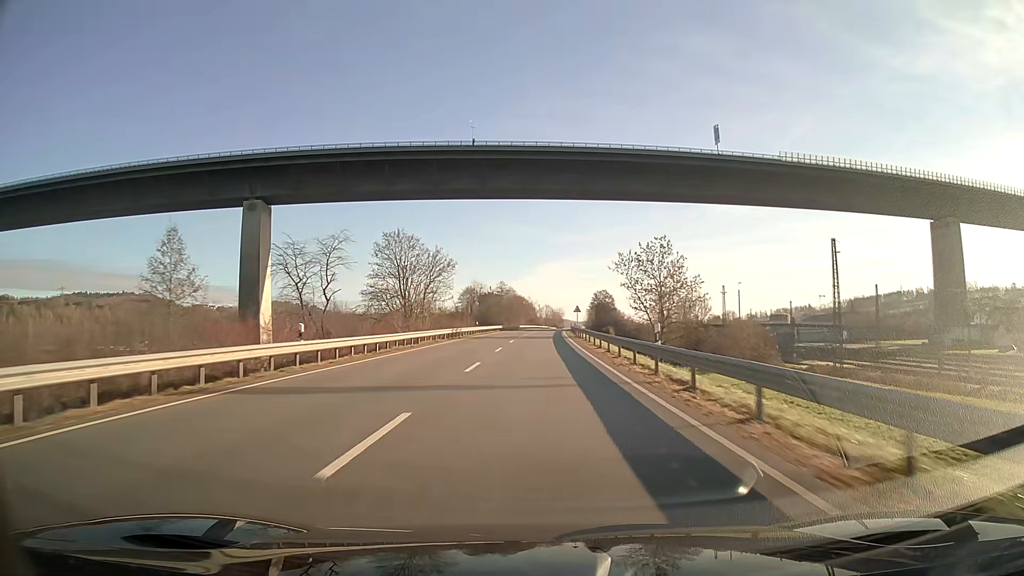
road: unclassified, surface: asphalt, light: Day
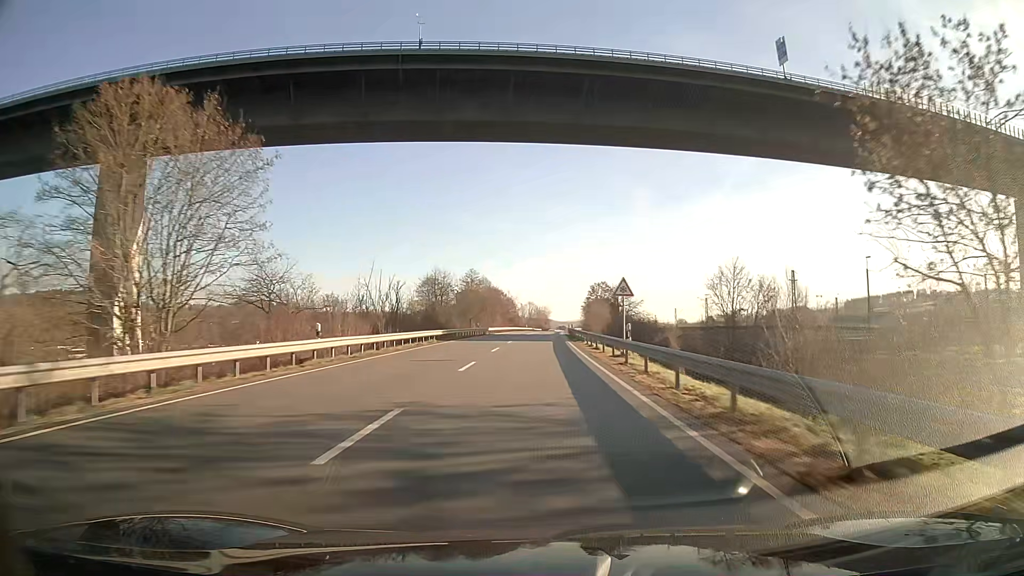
(+0.6, +47.8) m; +1°
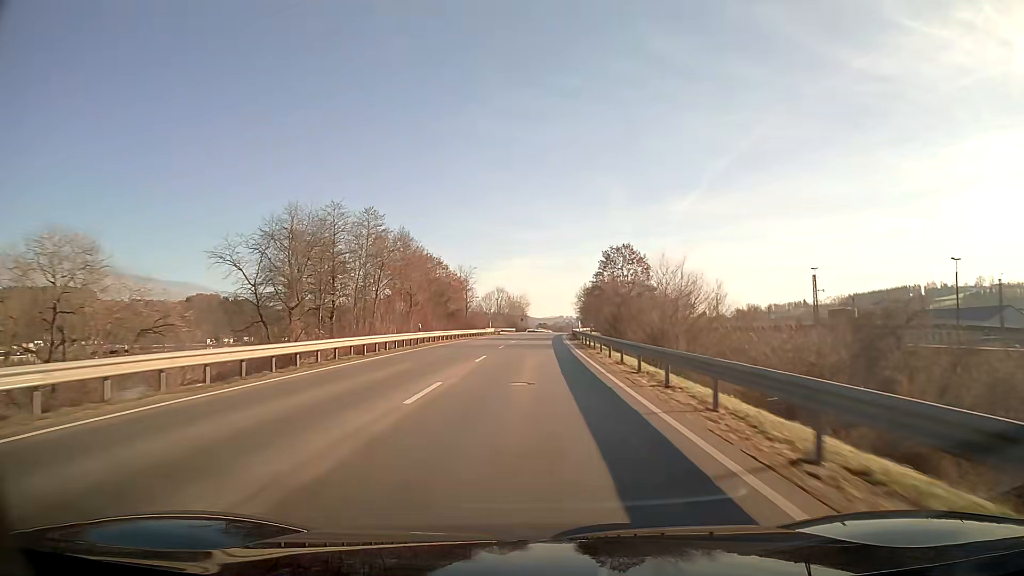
(+1.4, +79.8) m; +2°
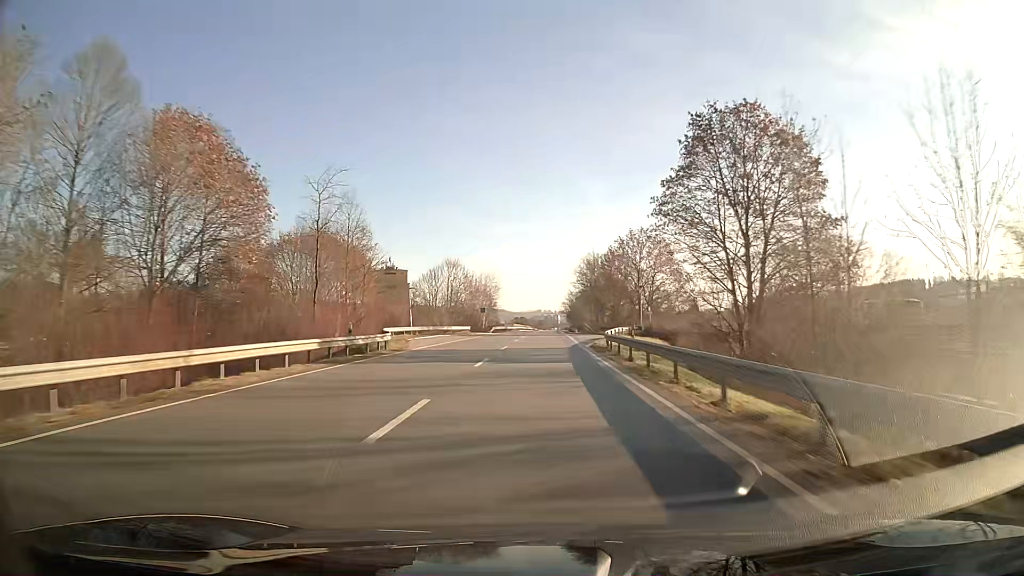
(+0.9, +64.1) m; +2°
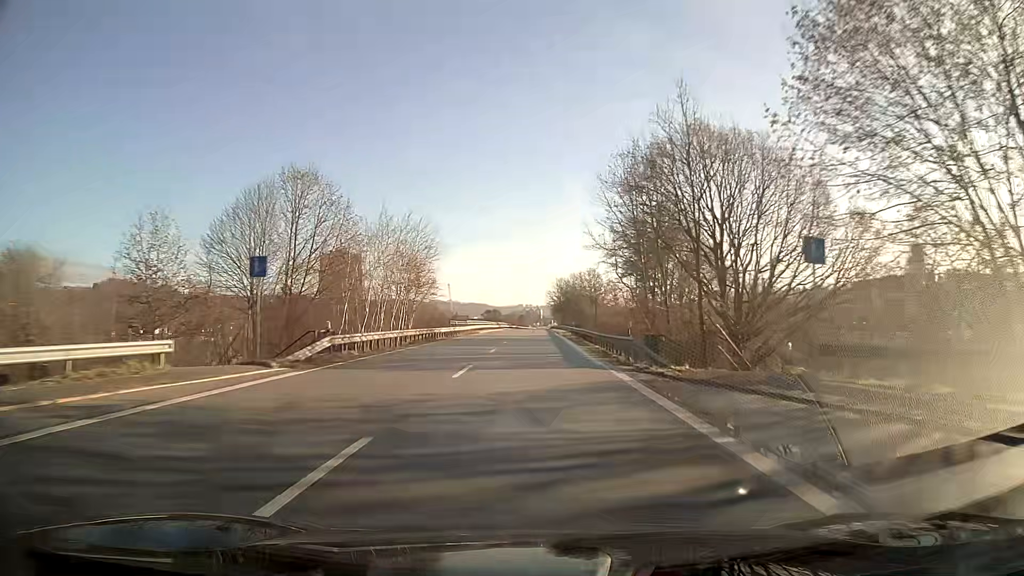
(+1.0, +64.2) m; +1°
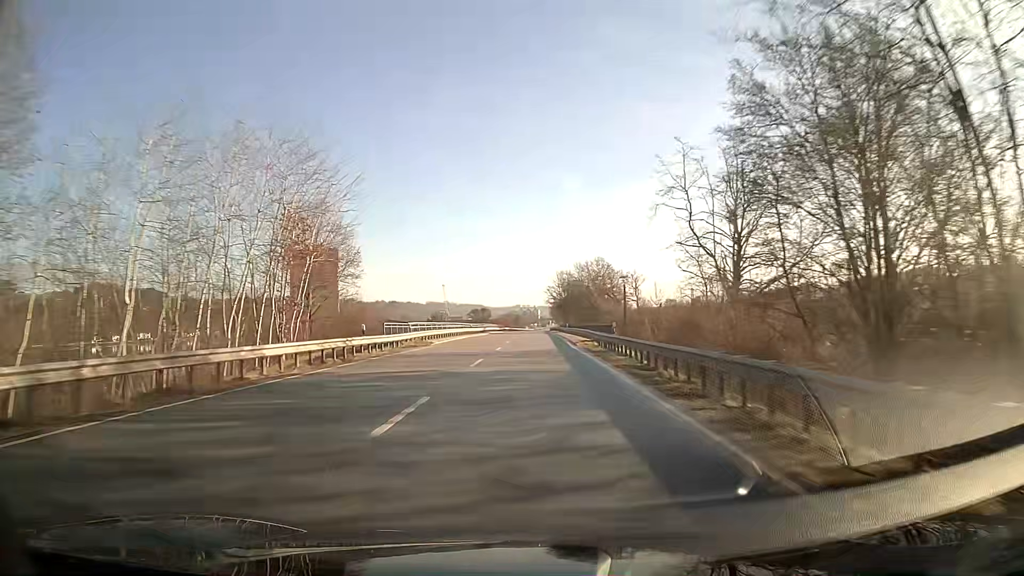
(0.0, +32.1) m; 0°
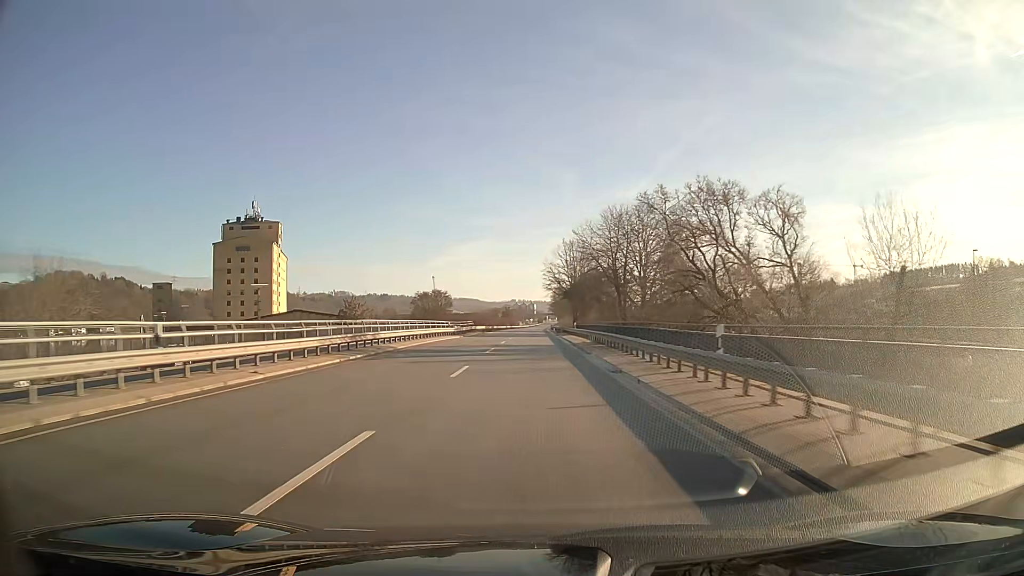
(+0.3, +64.1) m; 0°
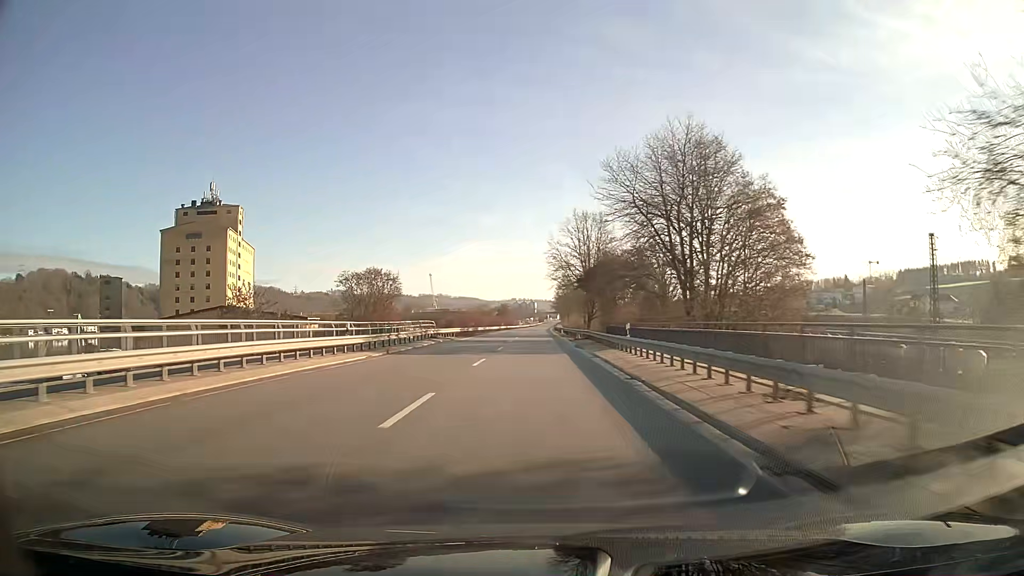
(0.0, +32.0) m; 0°
